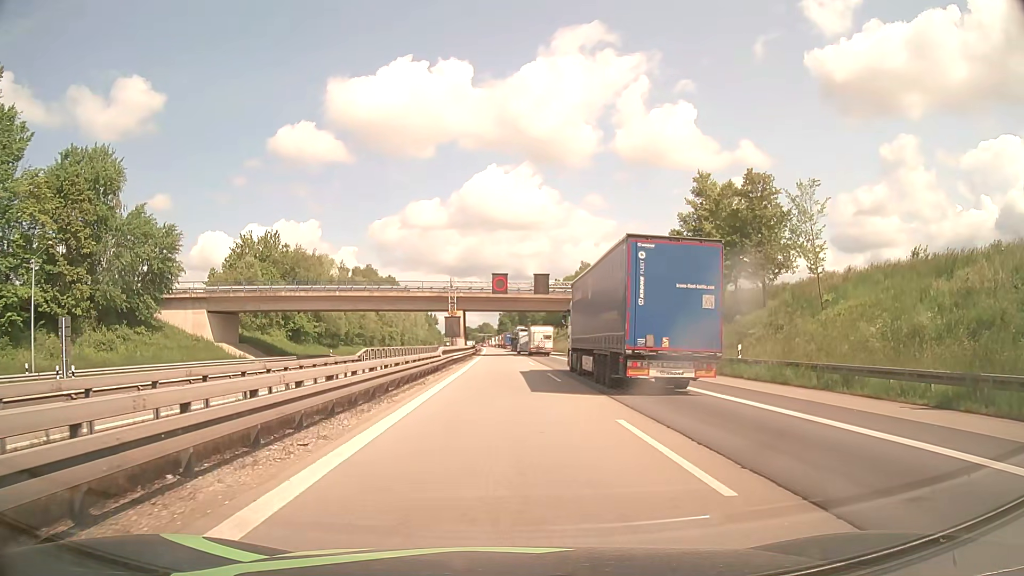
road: motorway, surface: asphalt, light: Day
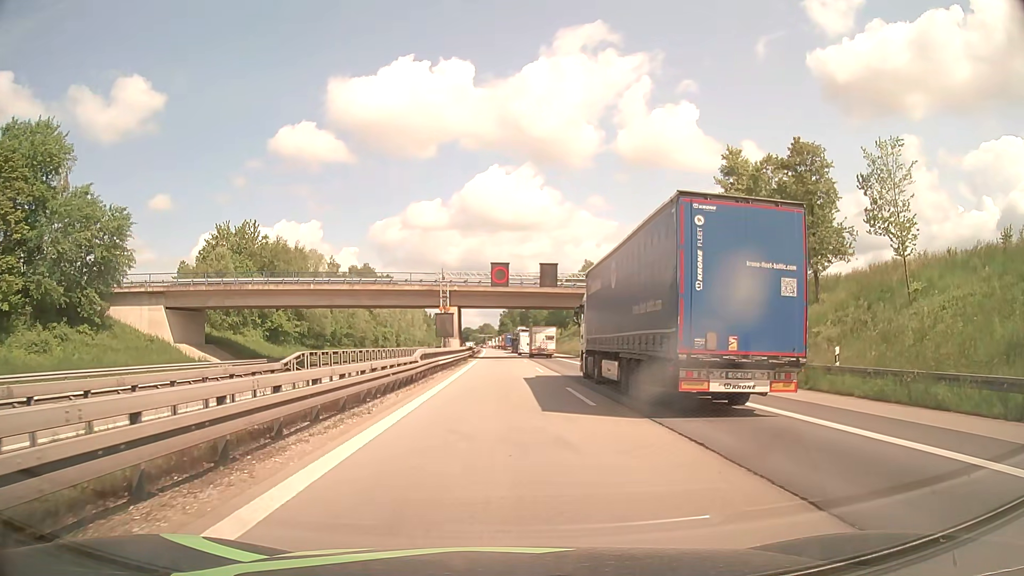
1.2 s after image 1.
(0.0, +9.0) m; 0°
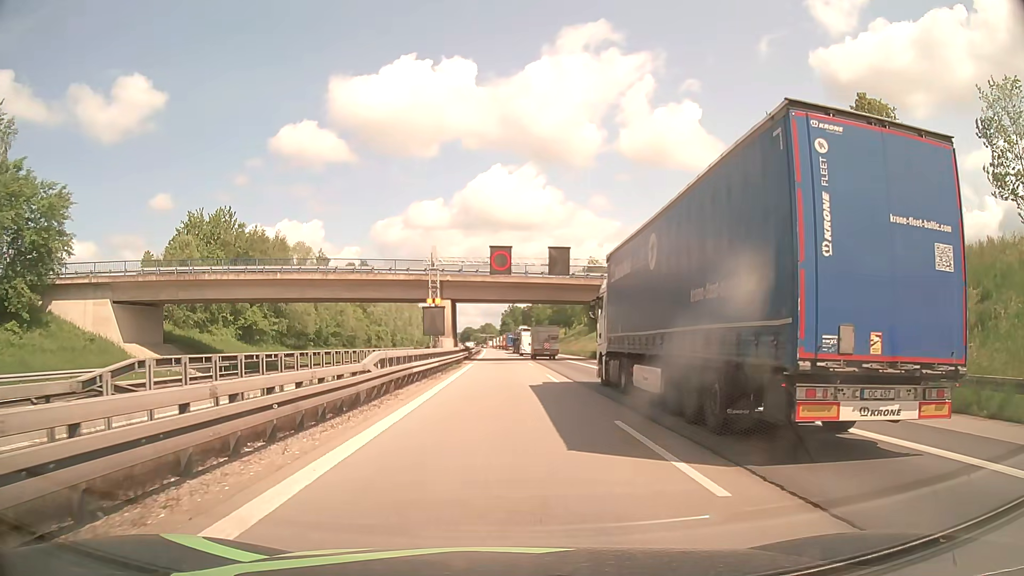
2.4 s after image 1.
(0.0, +9.0) m; 0°
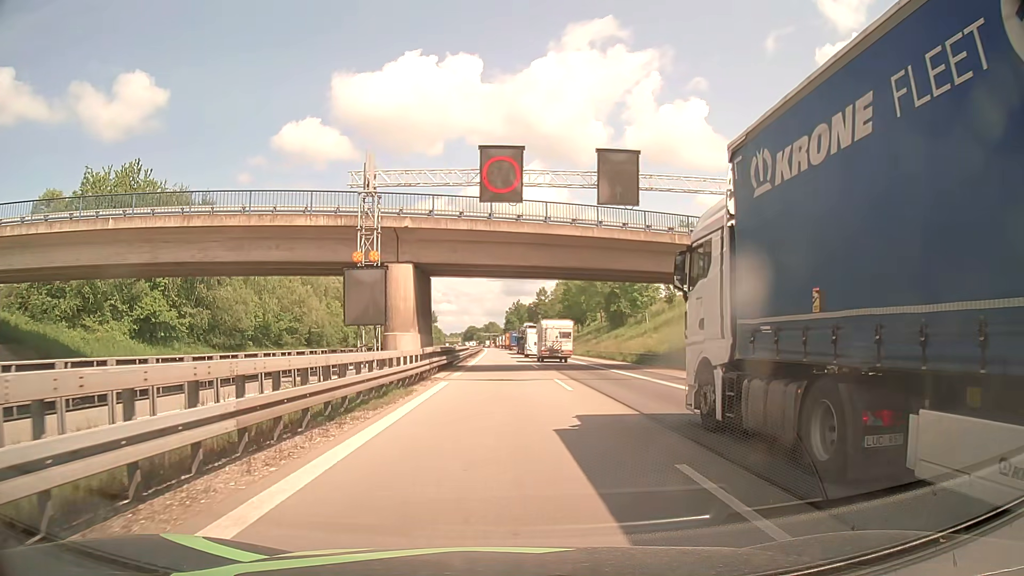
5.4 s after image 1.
(-0.1, +22.5) m; -1°
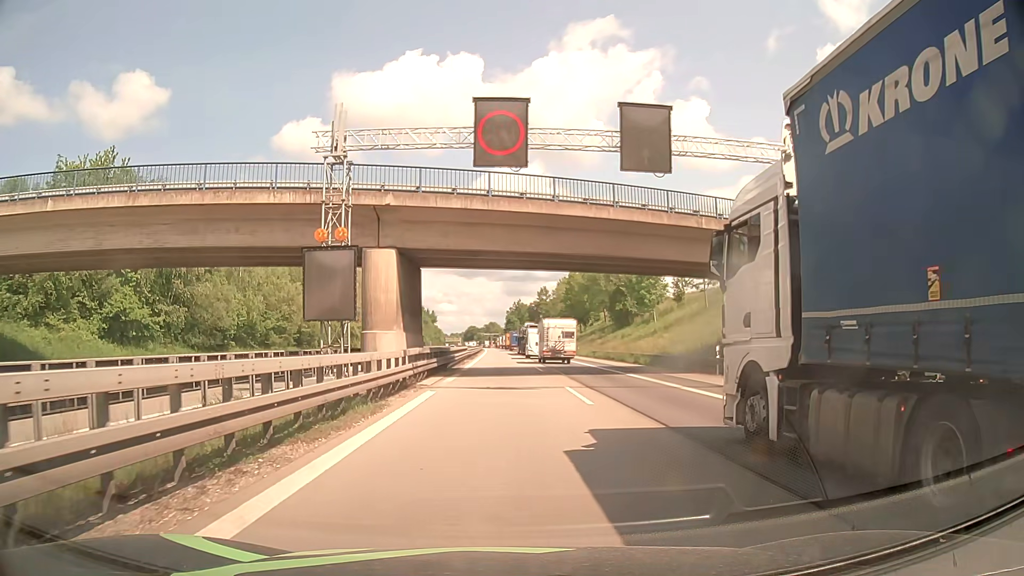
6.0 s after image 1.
(0.0, +4.5) m; 0°
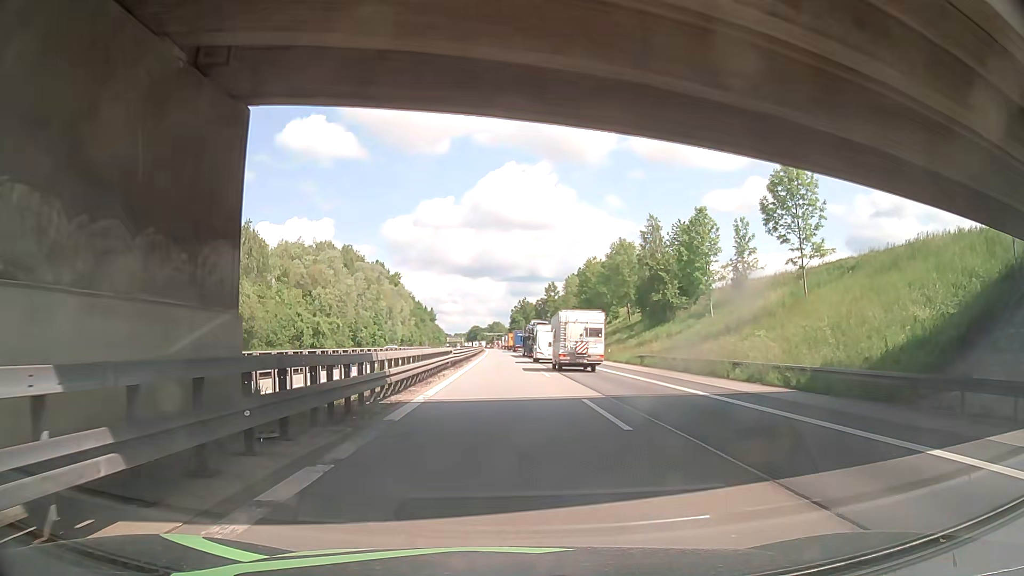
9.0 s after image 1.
(-0.1, +22.5) m; 0°
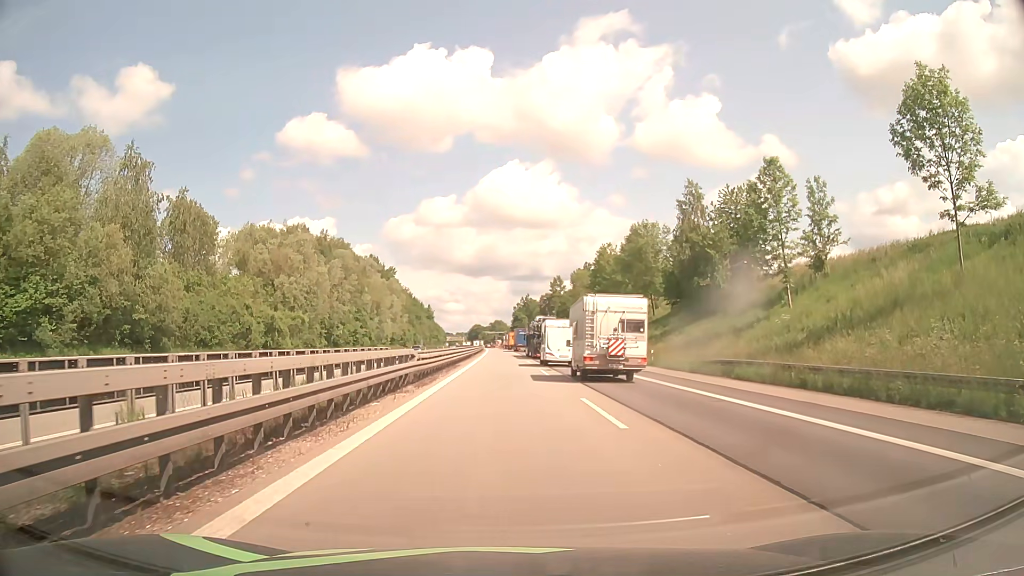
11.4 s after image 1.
(+0.3, +17.9) m; -1°
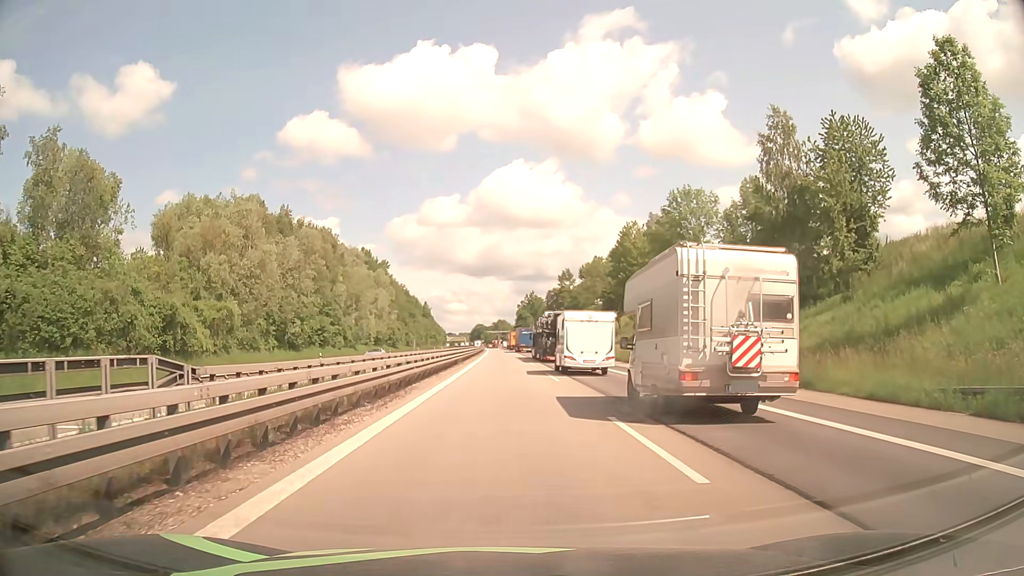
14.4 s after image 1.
(0.0, +22.5) m; 0°
(0, +10) (0, +20) (0, +30) (0, +40) (0, +50) (0, +60) (-1, +70) (-1, +80) (-1, +90) (-1, +100) m
